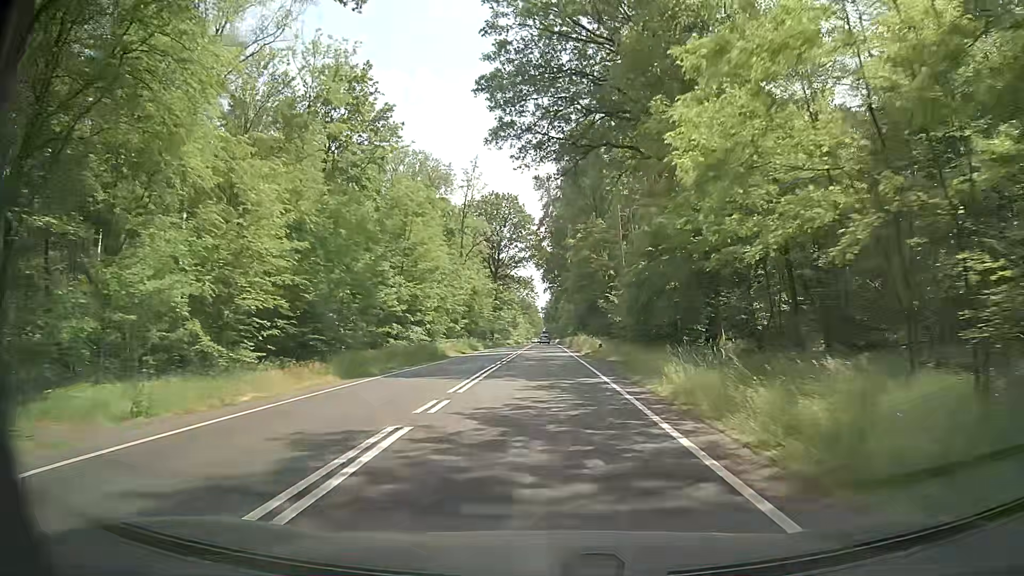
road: primary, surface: asphalt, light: Day
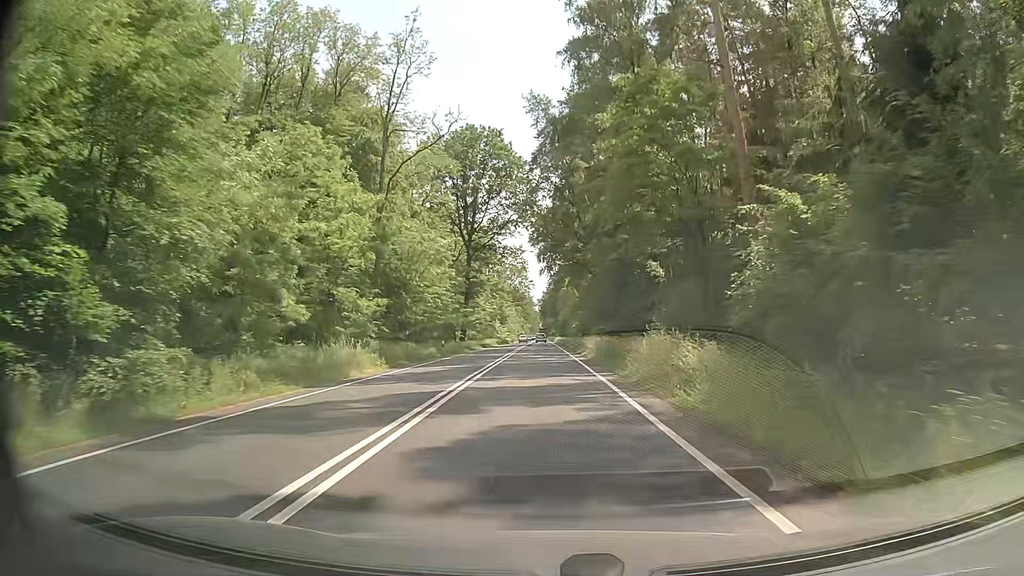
(+0.1, +41.7) m; 0°
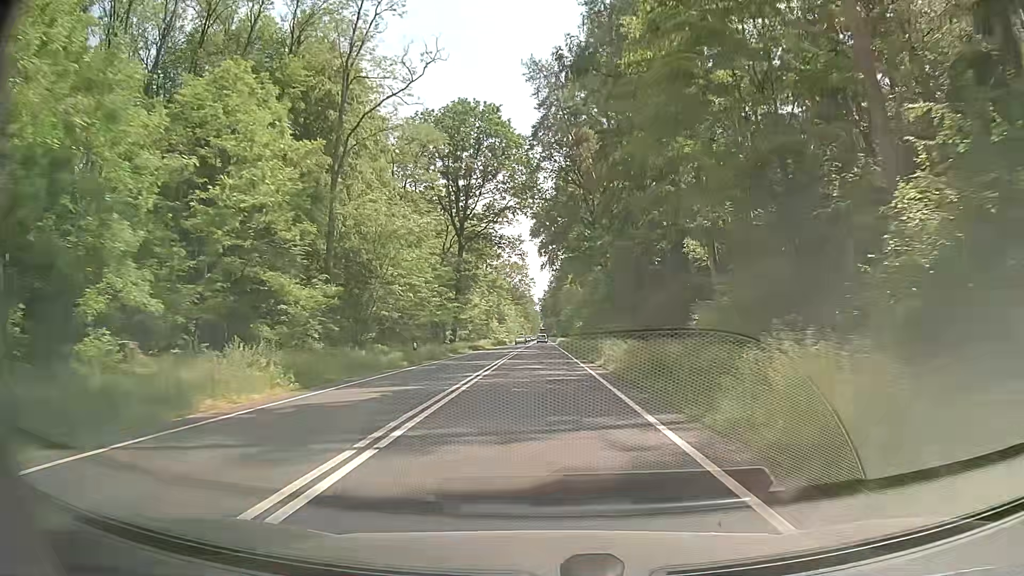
(+0.1, +10.5) m; +1°
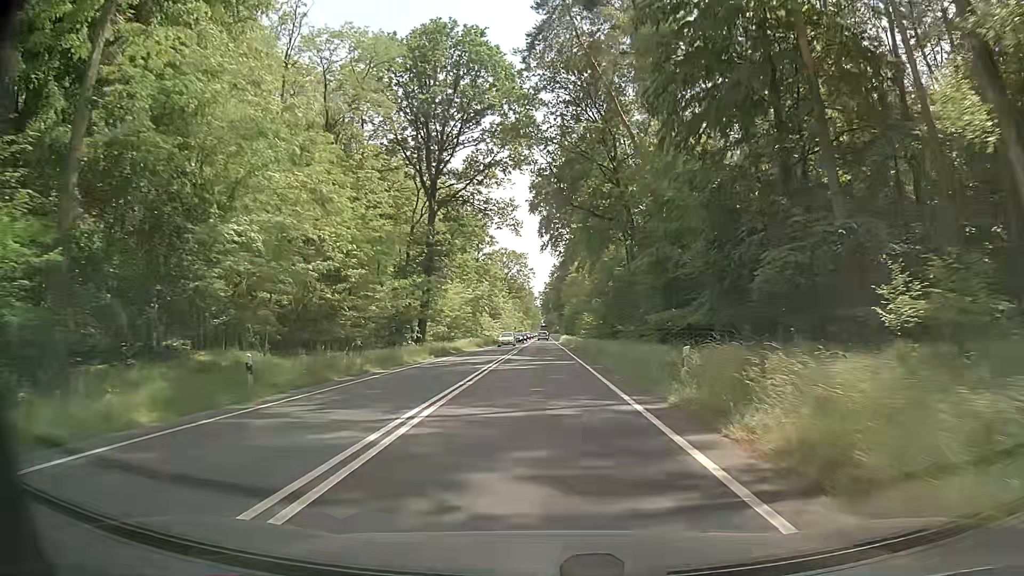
(-0.2, +21.1) m; -1°
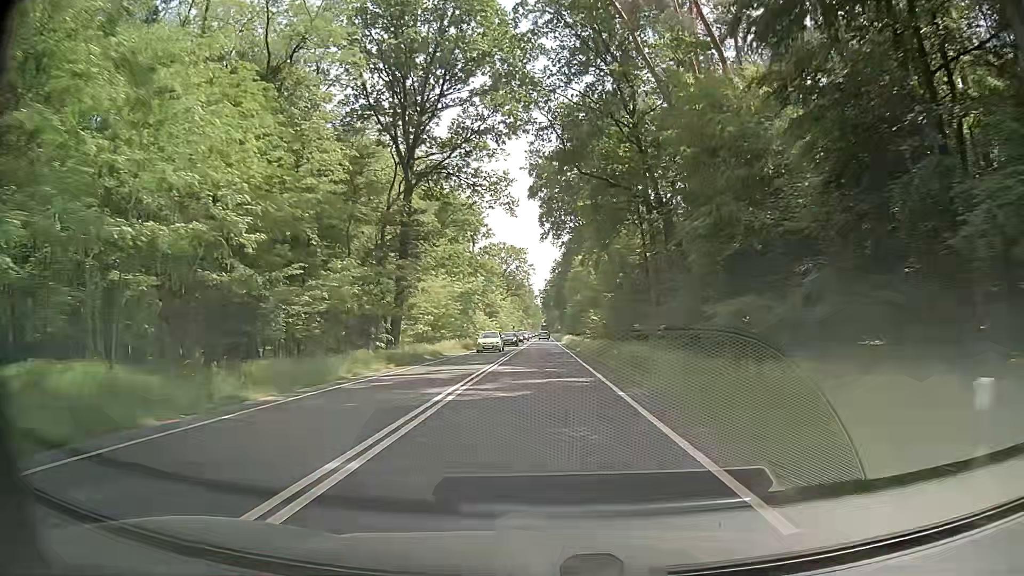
(0.0, +10.6) m; 0°
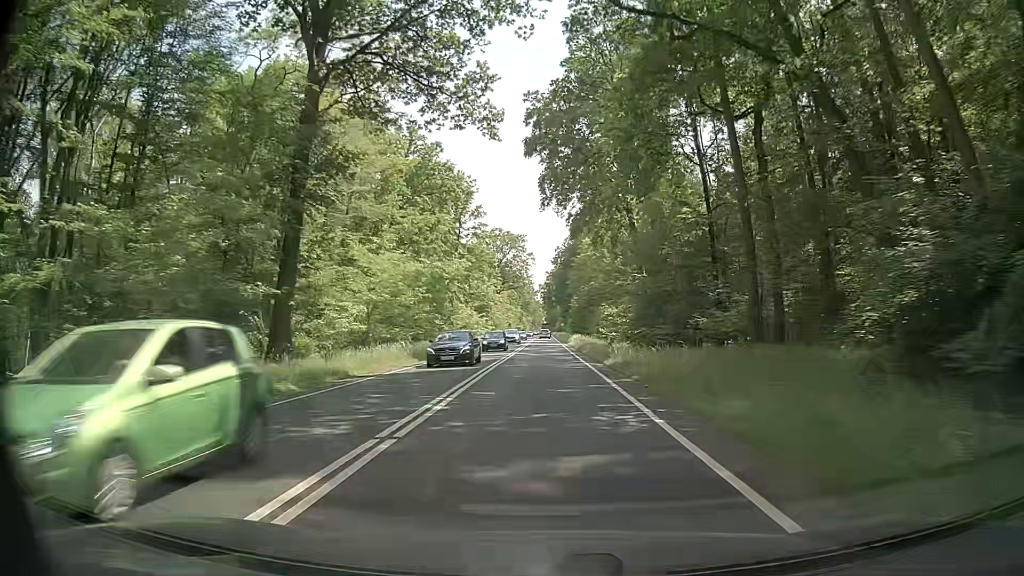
(0.0, +21.4) m; -1°
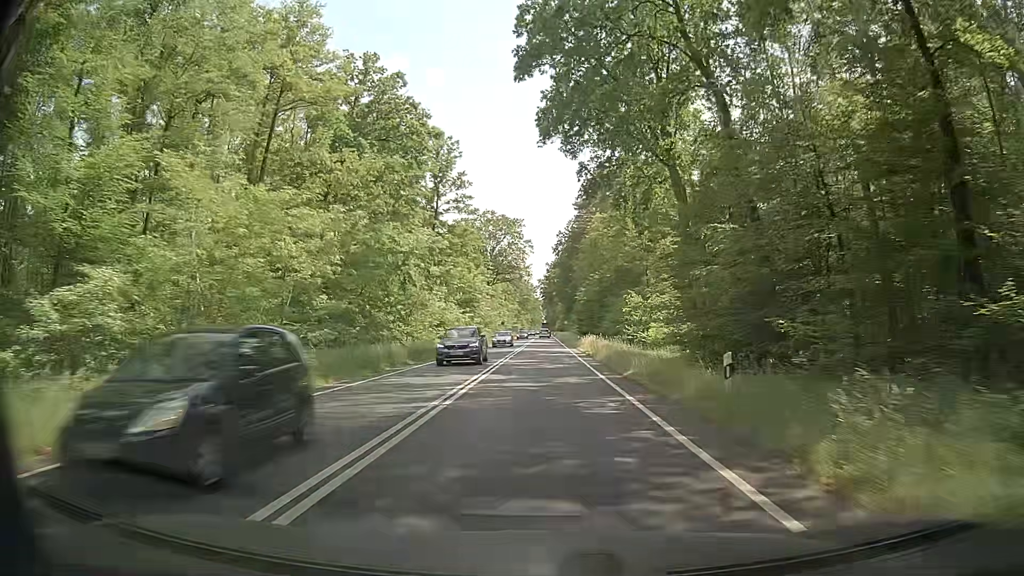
(+0.4, +21.6) m; +2°
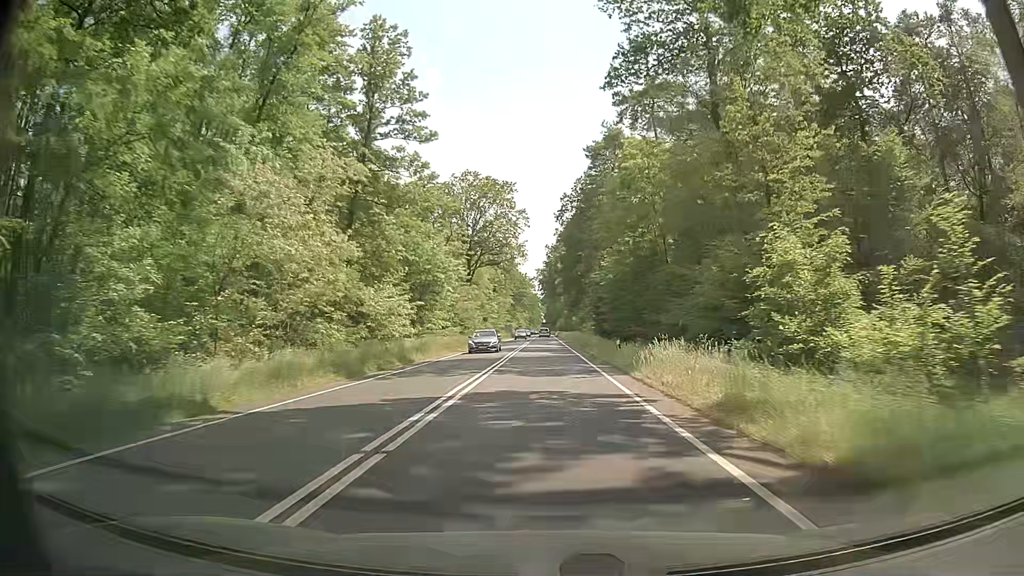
(-0.2, +32.8) m; -1°
(0, +10) (0, +20) (0, +30) (0, +40) (0, +50) (0, +60) (0, +70) (0, +80) (+1, +90) (+1, +100) m
